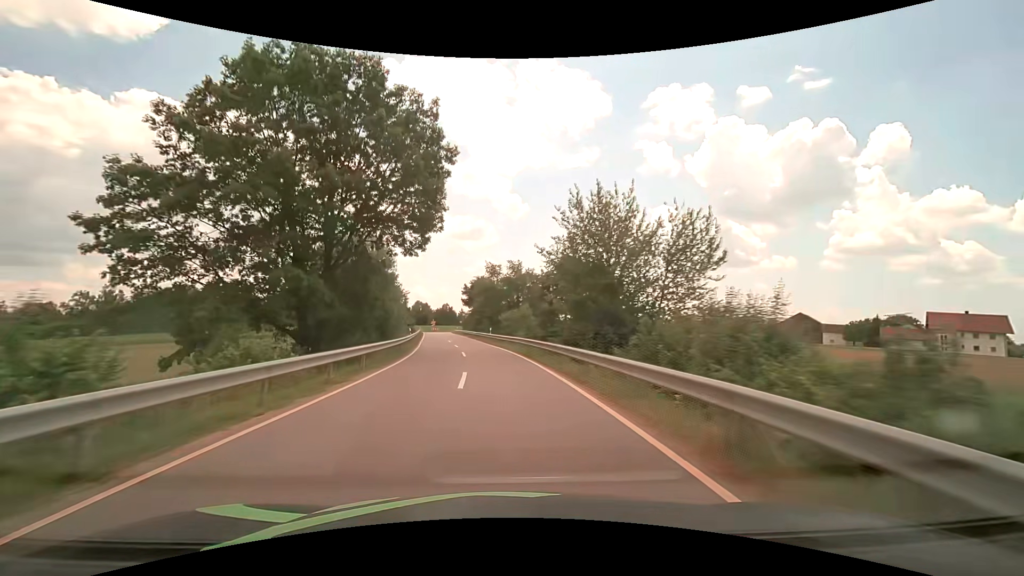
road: tertiary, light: Day
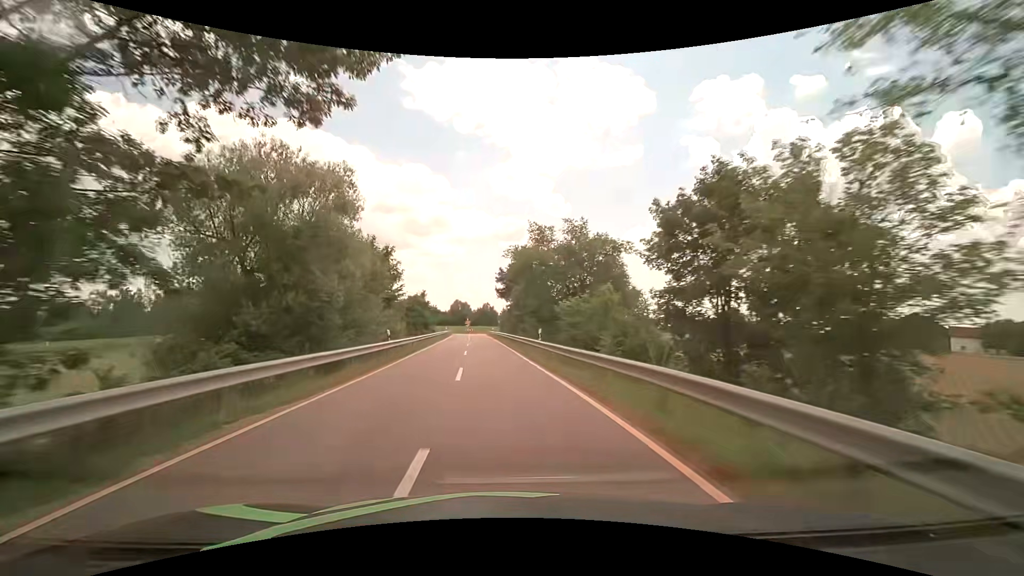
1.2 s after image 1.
(-0.9, +21.5) m; -5°
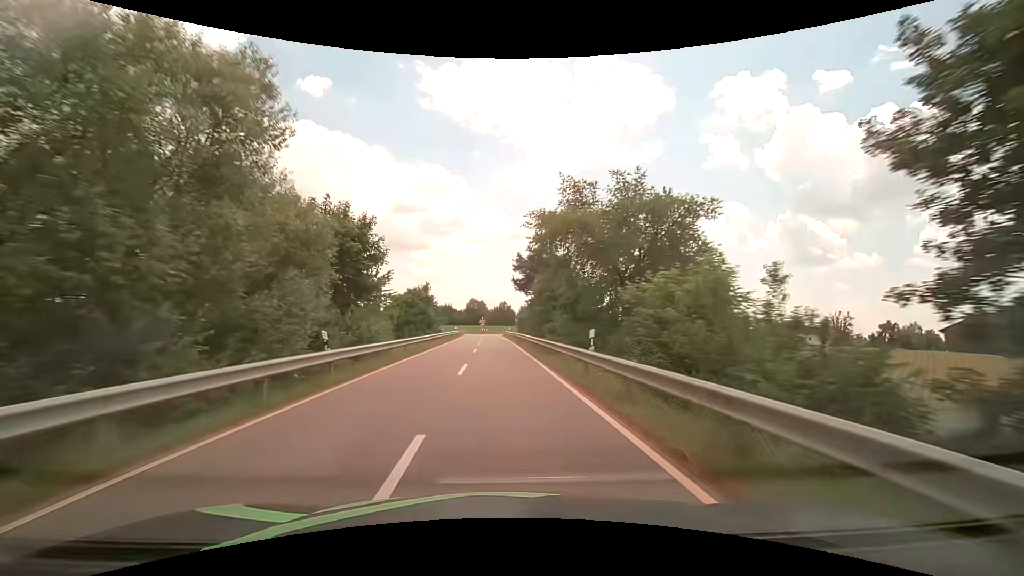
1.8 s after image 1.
(-0.2, +10.4) m; -2°
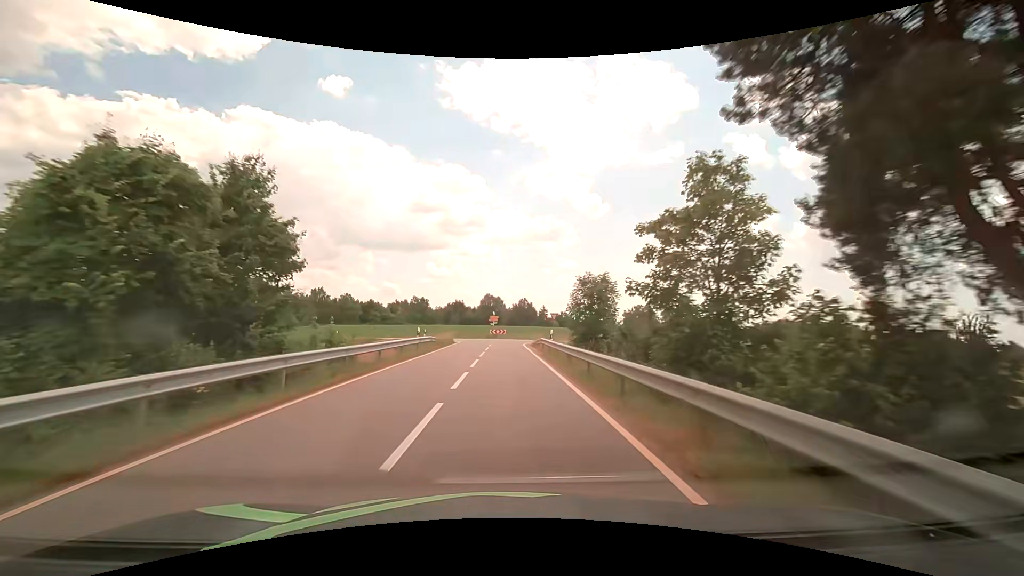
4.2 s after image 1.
(-1.4, +39.1) m; -3°
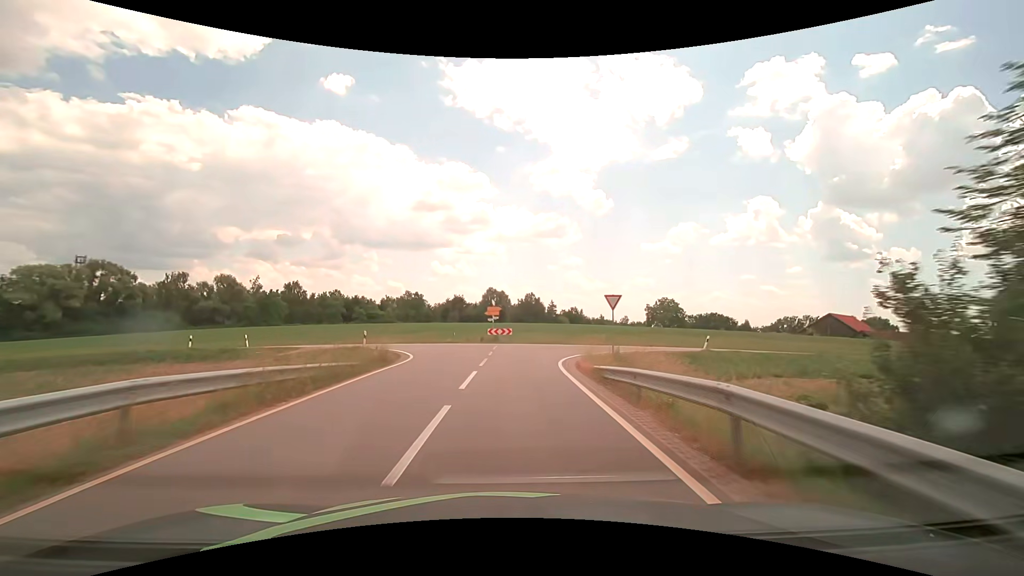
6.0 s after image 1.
(-0.1, +24.2) m; -1°
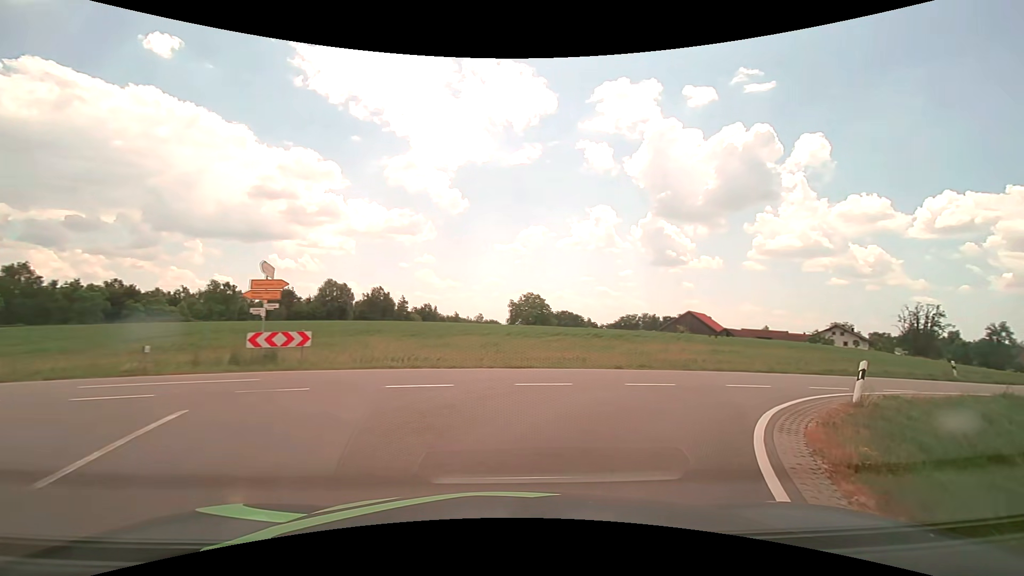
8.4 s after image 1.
(+1.2, +22.3) m; +15°
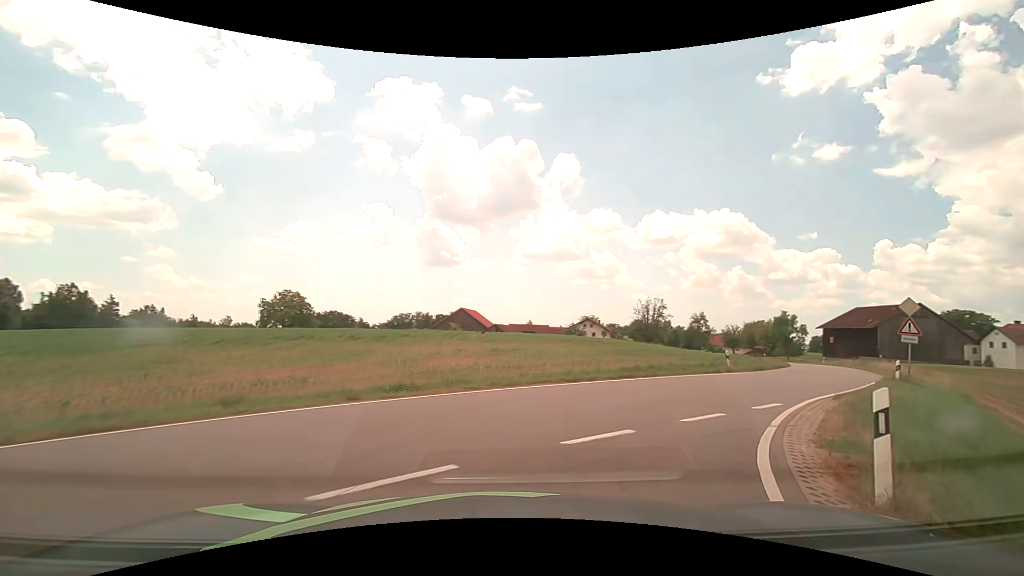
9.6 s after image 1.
(+1.9, +8.4) m; +25°
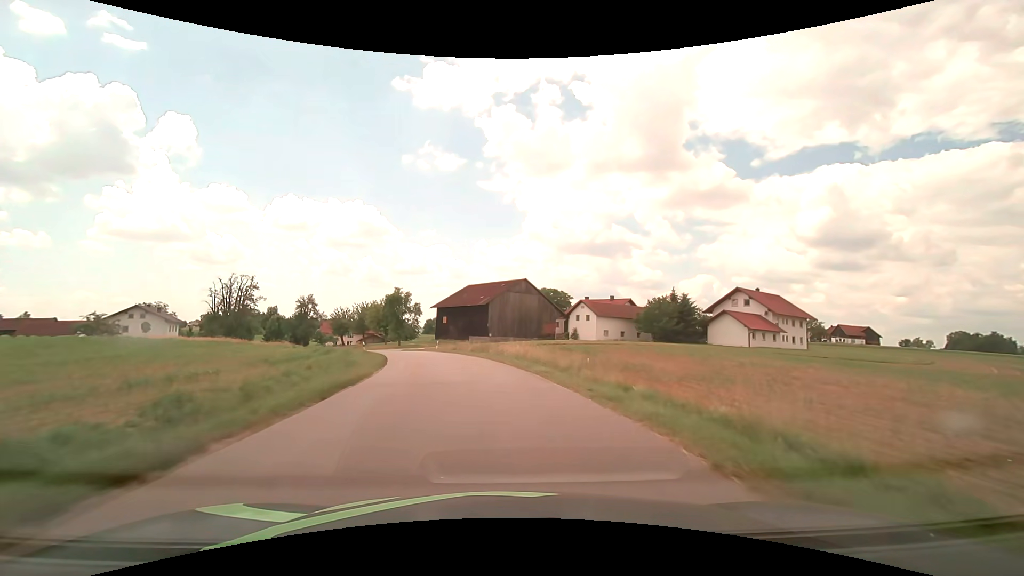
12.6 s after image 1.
(+14.0, +23.8) m; +43°
(0, +10) (-1, +20) (-3, +30) (-5, +40) (-9, +49) (-13, +58) (-17, +67) (-22, +76) (-28, +84) (-33, +92) m
